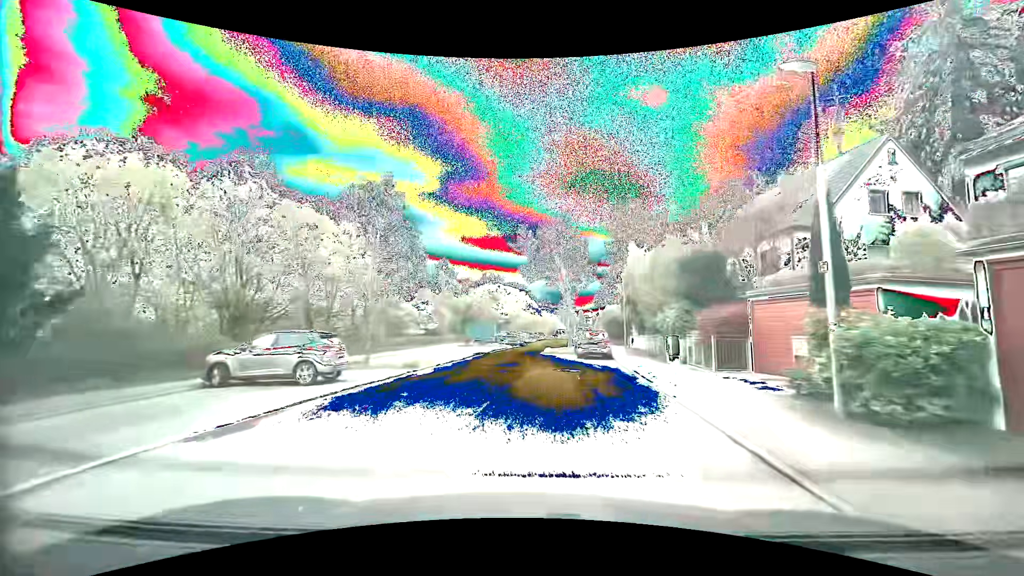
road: residential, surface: asphalt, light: Day
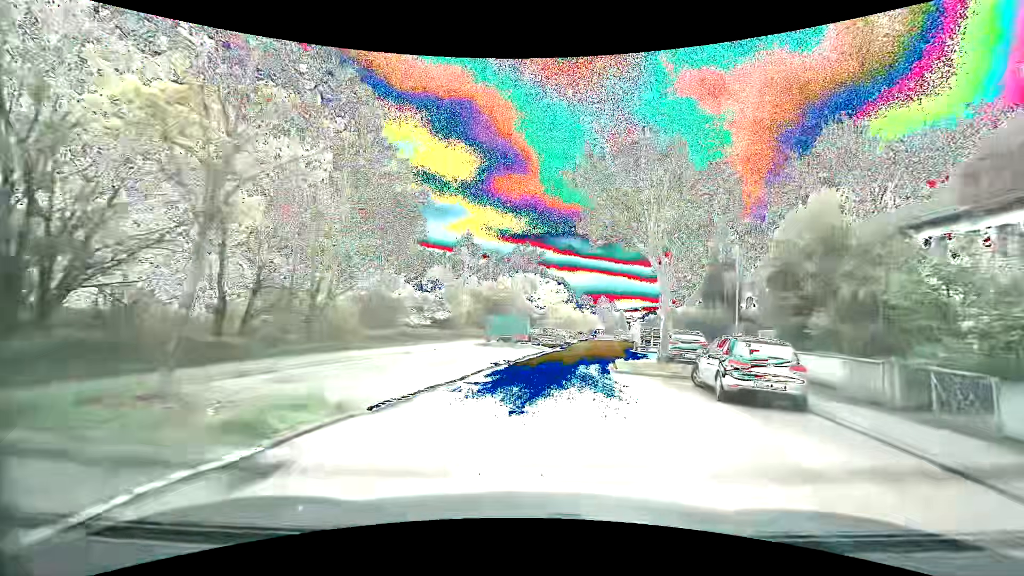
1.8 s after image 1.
(-0.8, +14.3) m; -4°
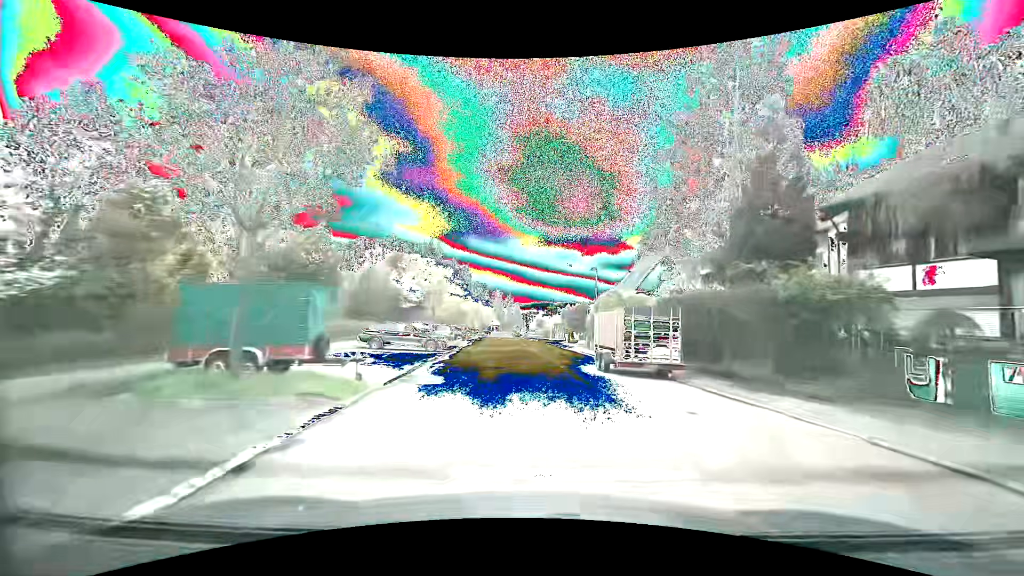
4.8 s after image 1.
(+2.3, +24.3) m; +14°
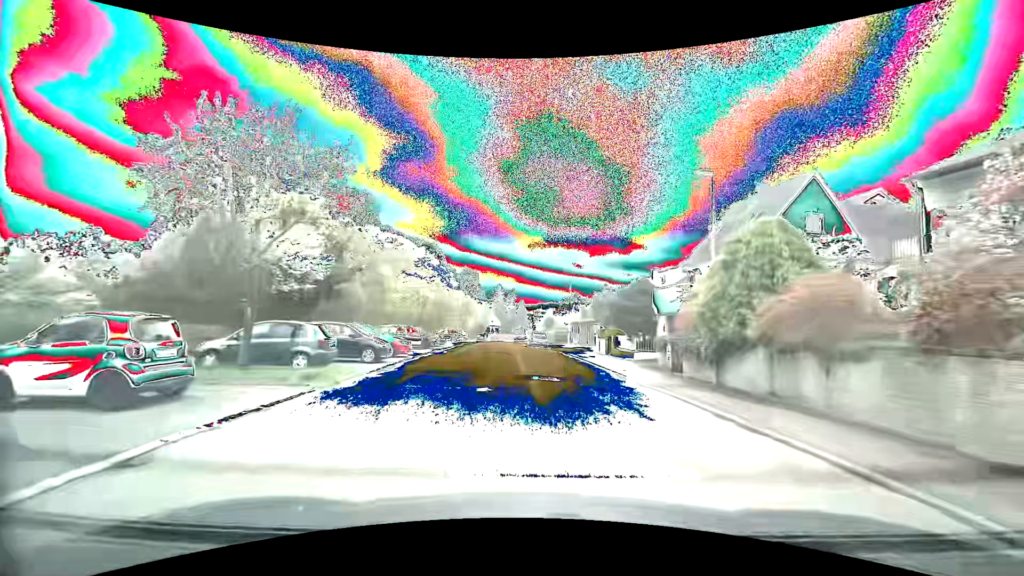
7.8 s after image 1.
(-0.2, +25.1) m; -2°
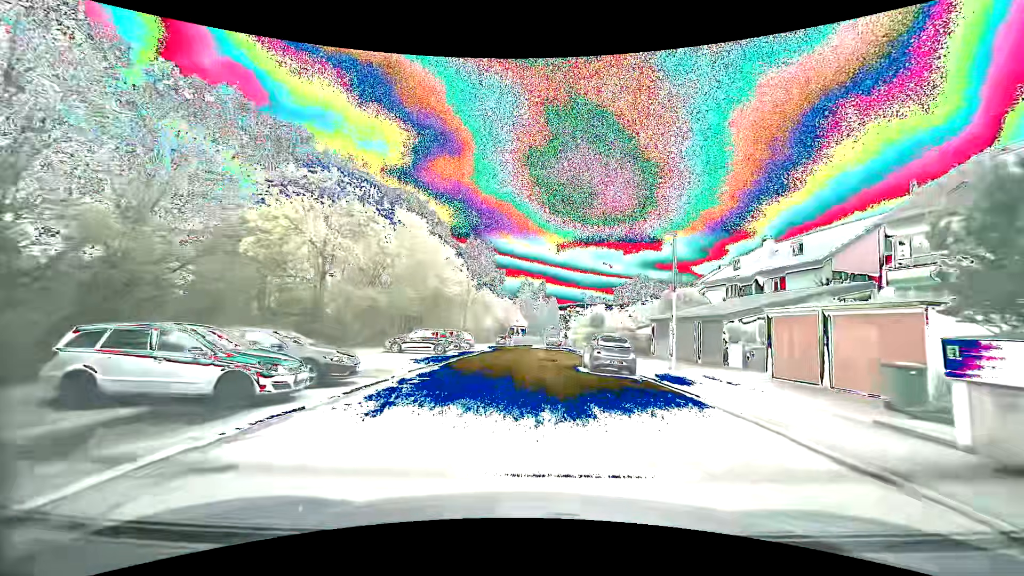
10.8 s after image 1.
(-0.8, +25.3) m; -3°
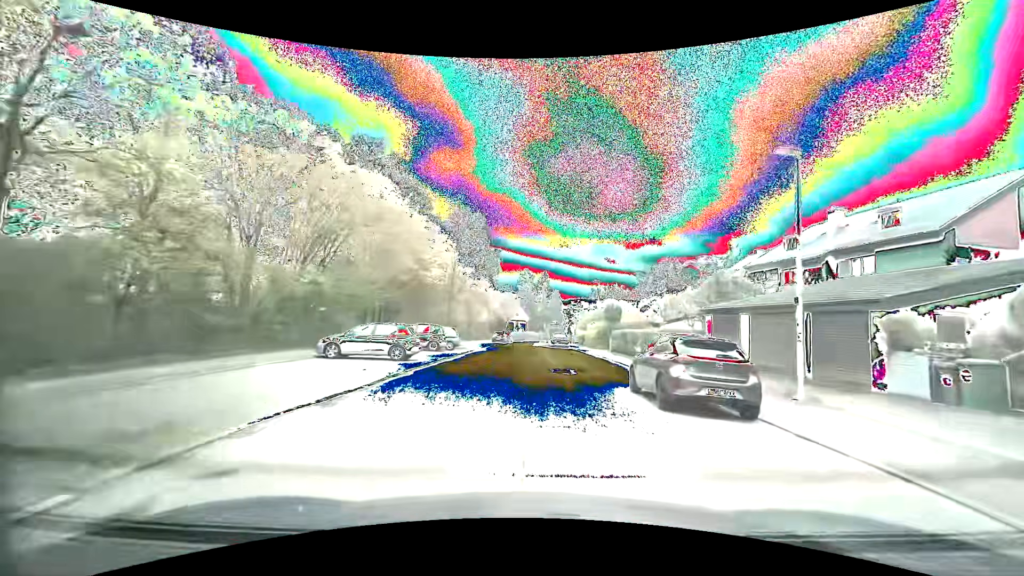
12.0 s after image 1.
(0.0, +9.9) m; 0°
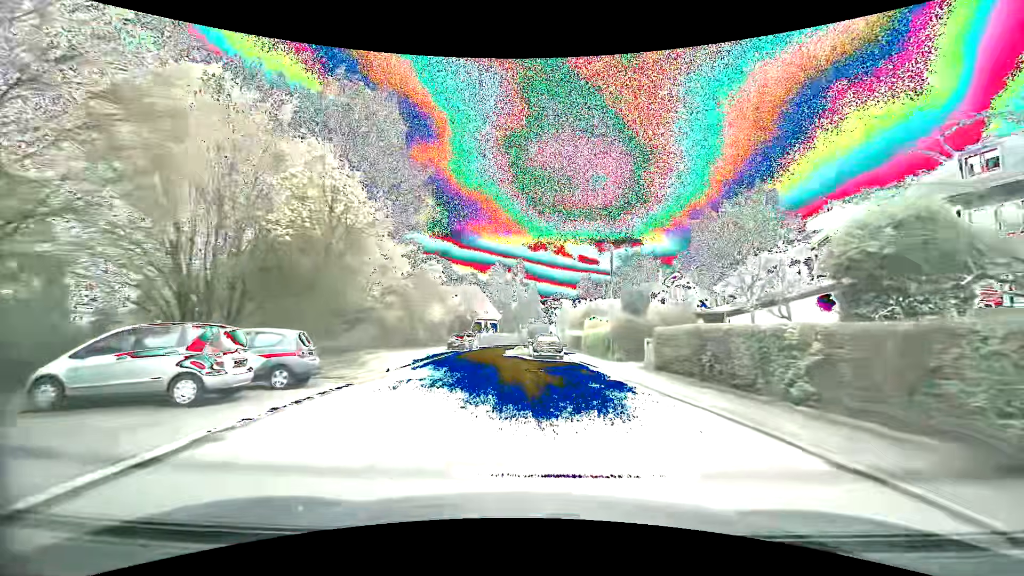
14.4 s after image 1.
(+0.3, +19.4) m; +2°
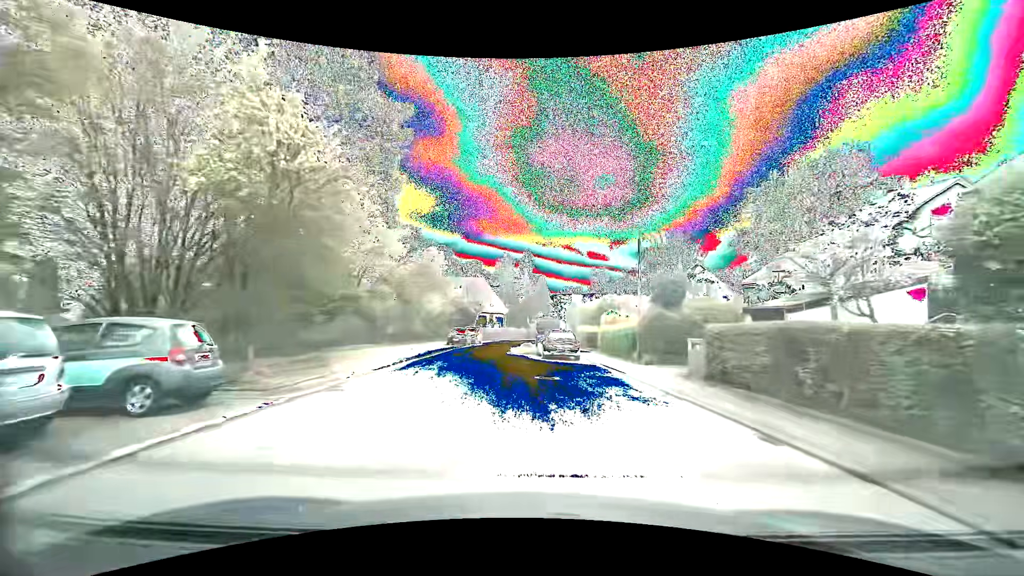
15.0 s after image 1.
(0.0, +4.8) m; -2°
(0, +10) (-2, +20) (-2, +30) (-2, +40) (-1, +50) (+1, +60) (+3, +69) (+6, +79) (+9, +88) (+13, +98) m
